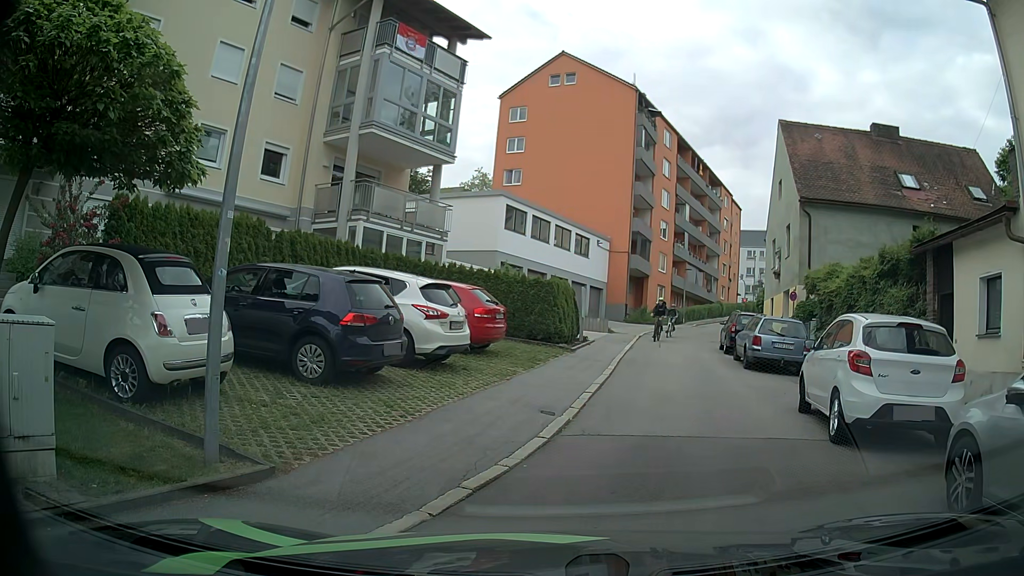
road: residential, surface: asphalt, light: Day
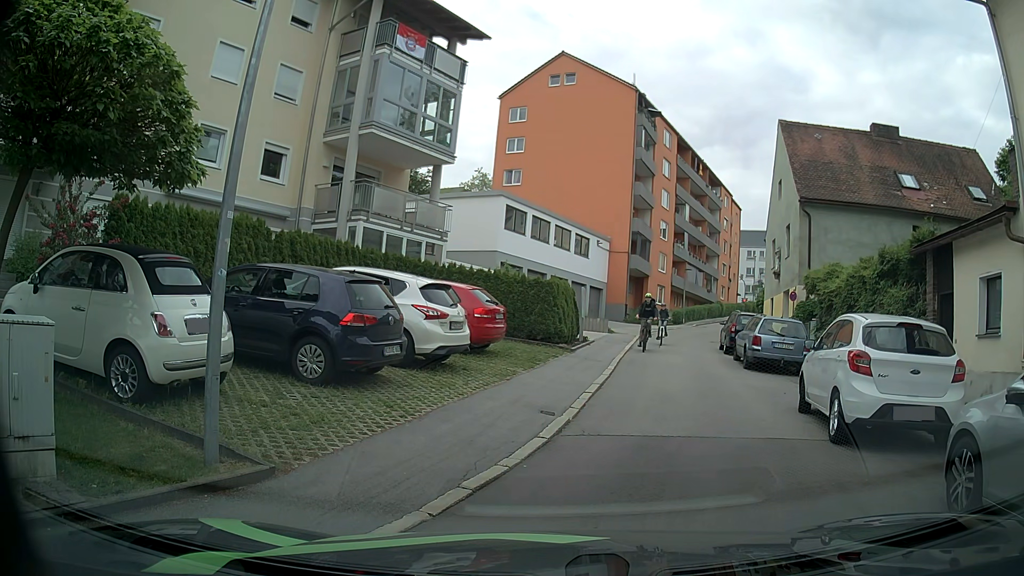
(0.0, 0.0) m; 0°
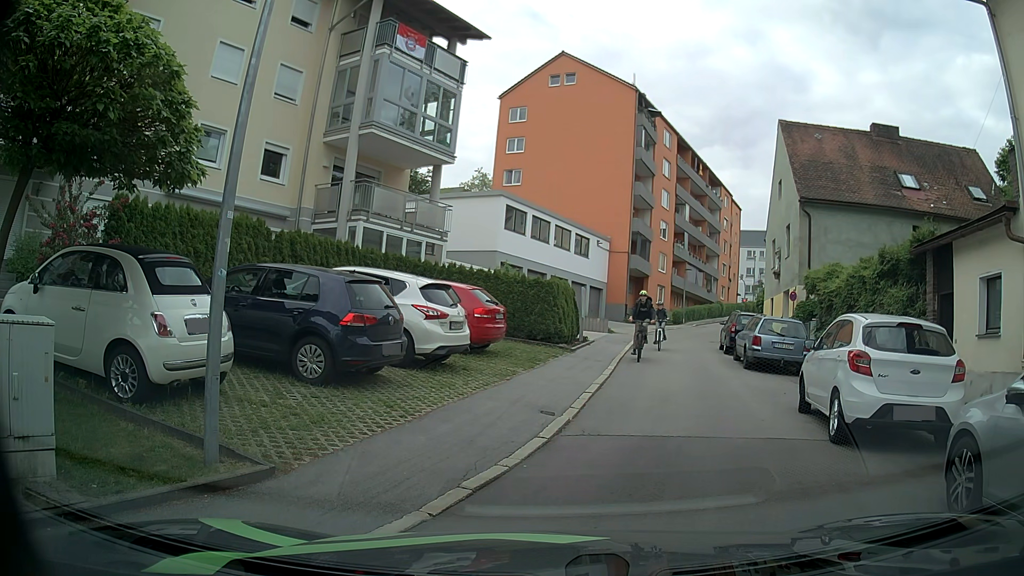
(0.0, 0.0) m; 0°
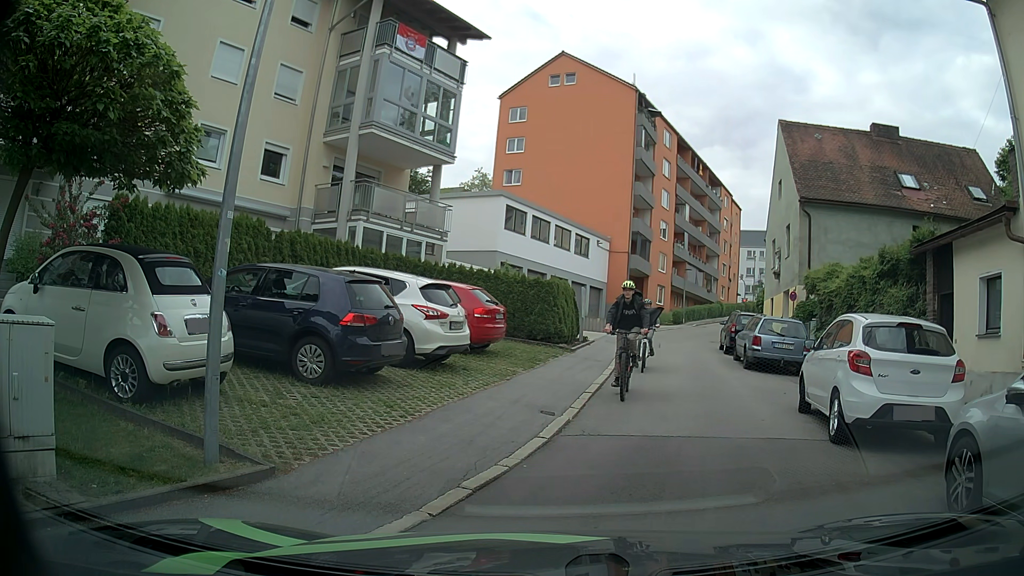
(0.0, 0.0) m; 0°
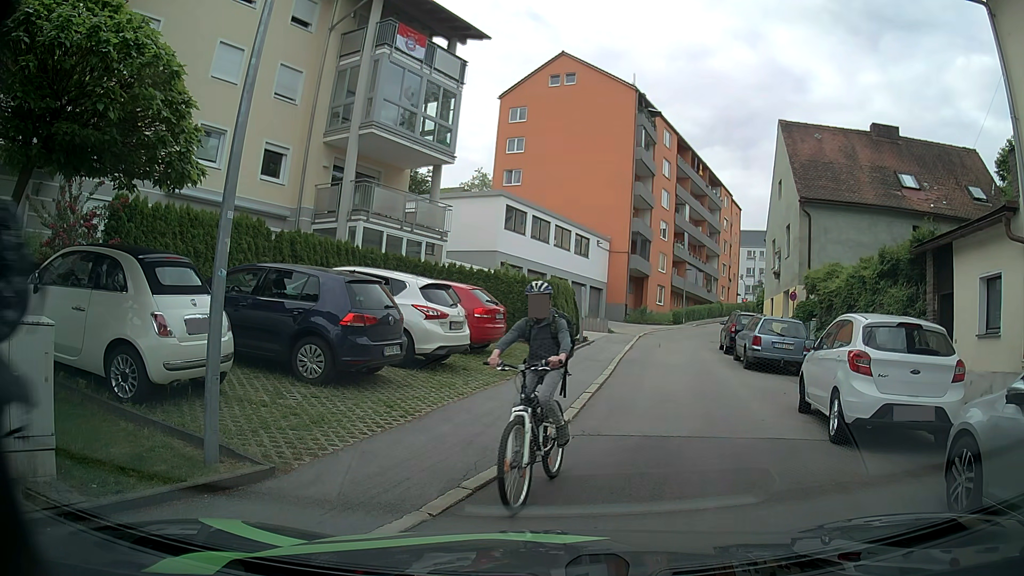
(0.0, 0.0) m; 0°
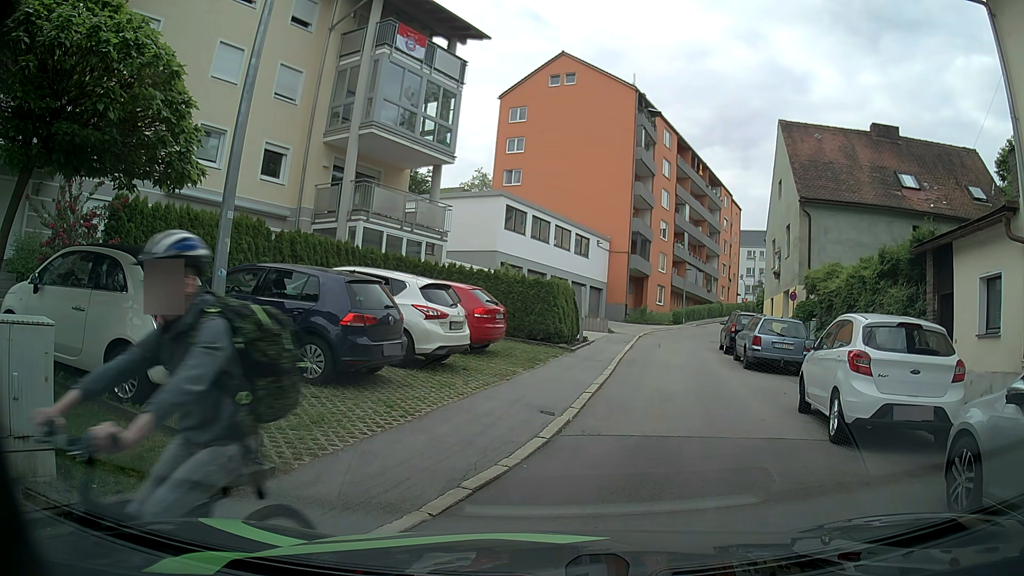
(0.0, 0.0) m; 0°
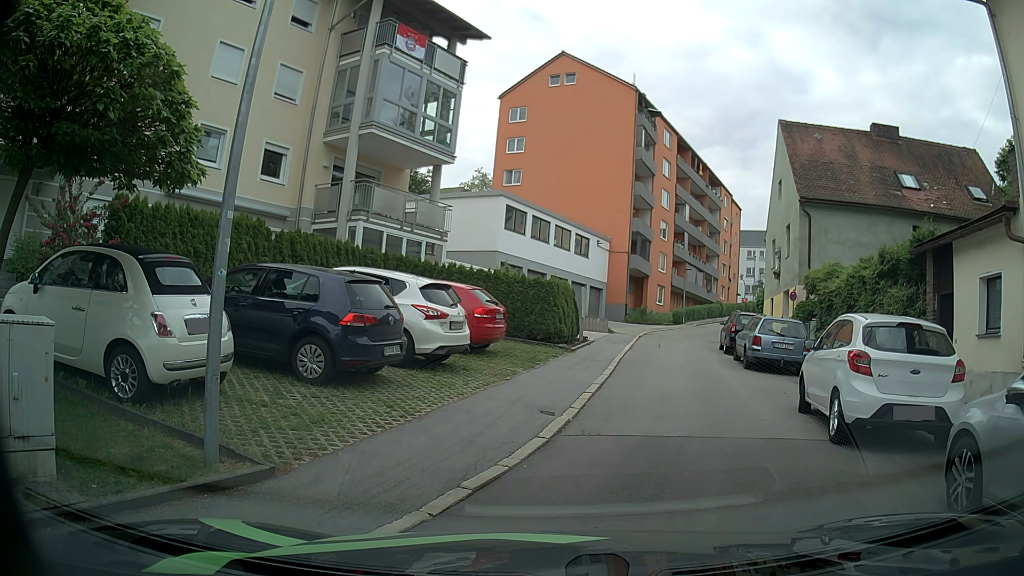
(0.0, 0.0) m; 0°
